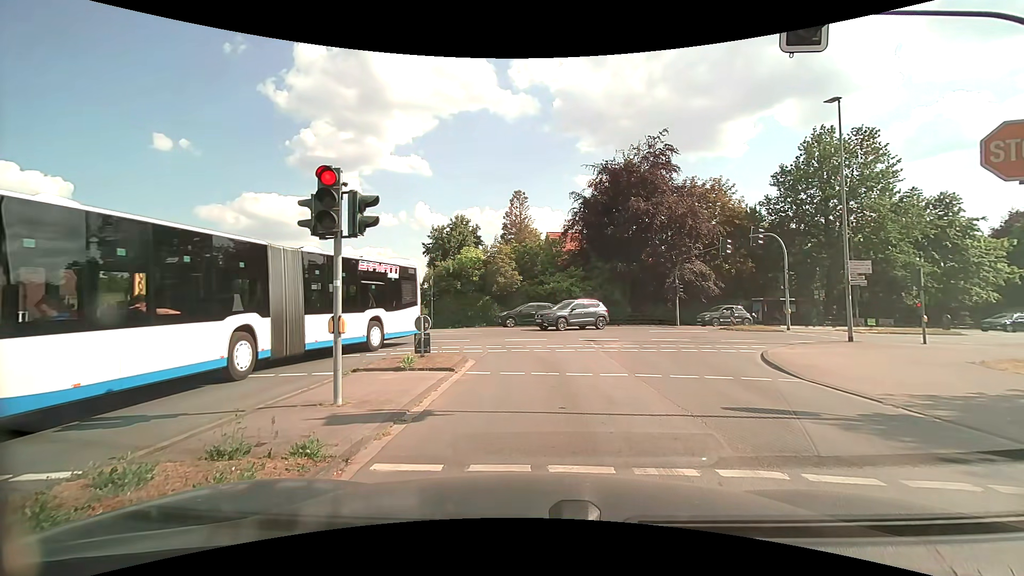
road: tertiary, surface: asphalt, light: Day
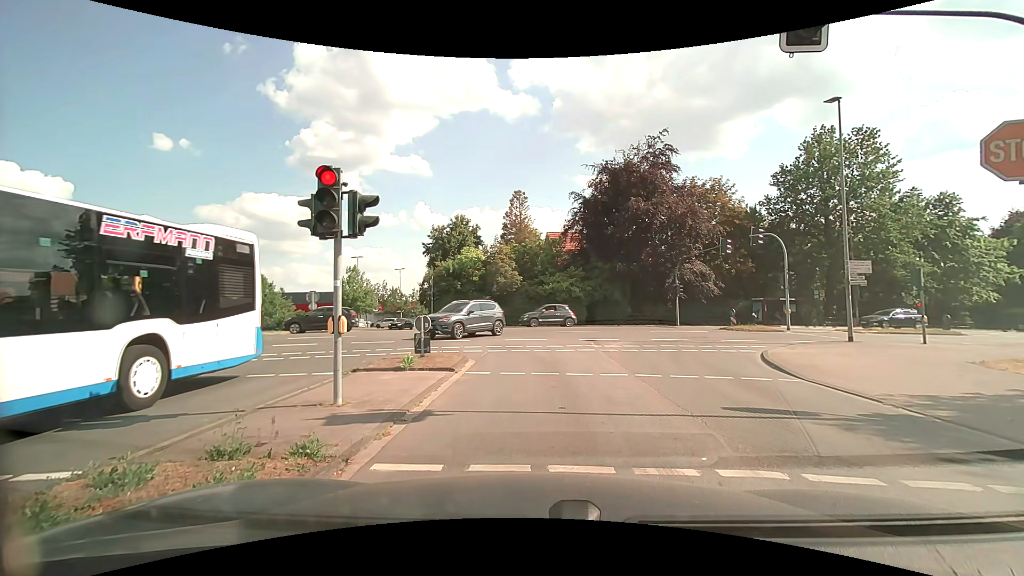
(0.0, 0.0) m; 0°
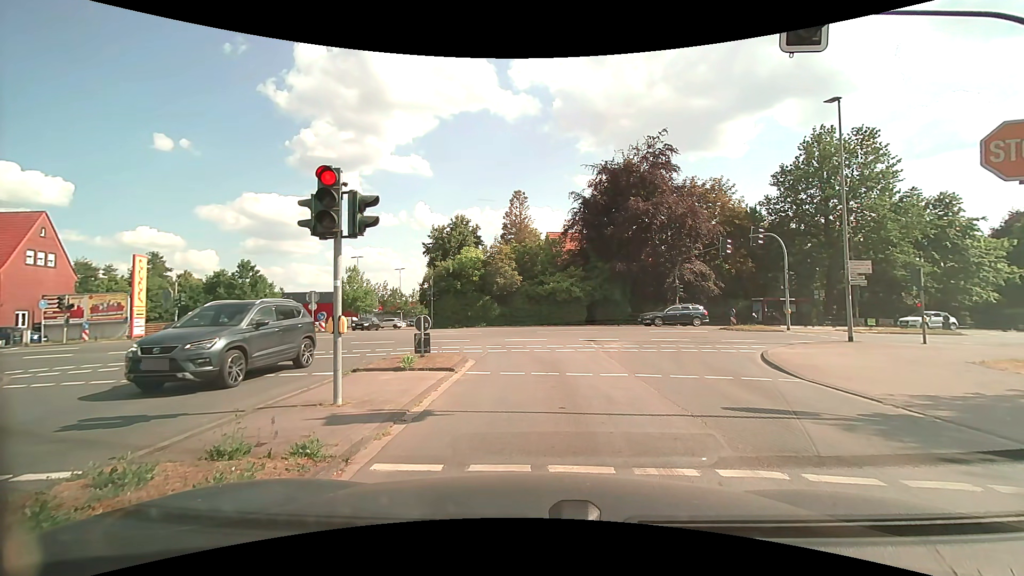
(0.0, 0.0) m; 0°
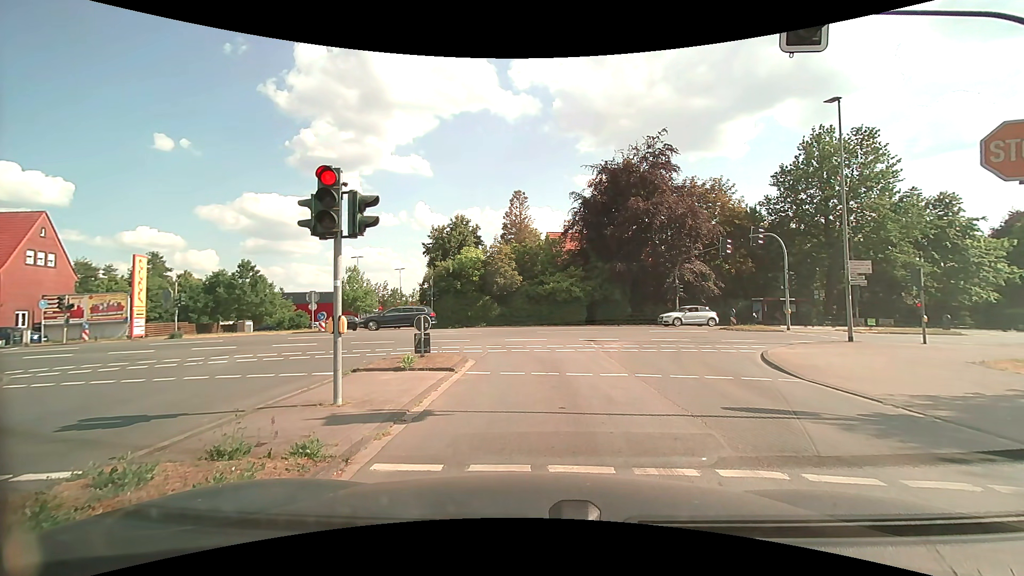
(0.0, 0.0) m; 0°
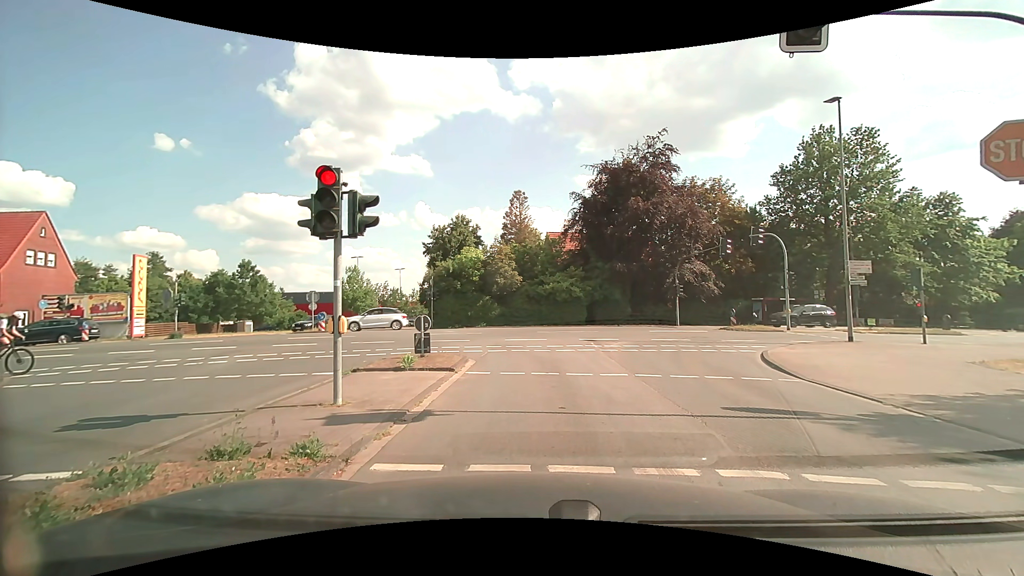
(0.0, 0.0) m; 0°
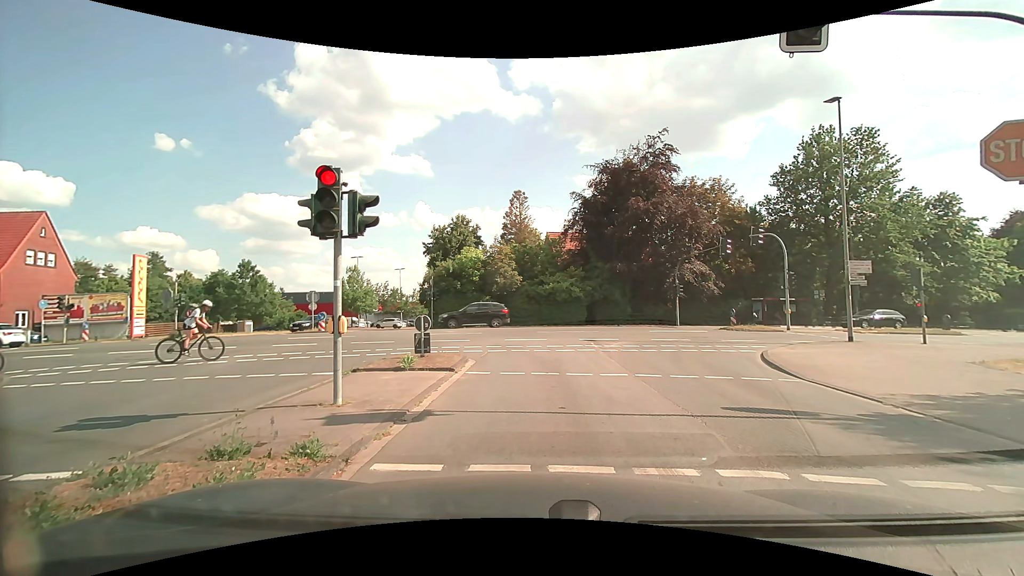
(0.0, 0.0) m; 0°
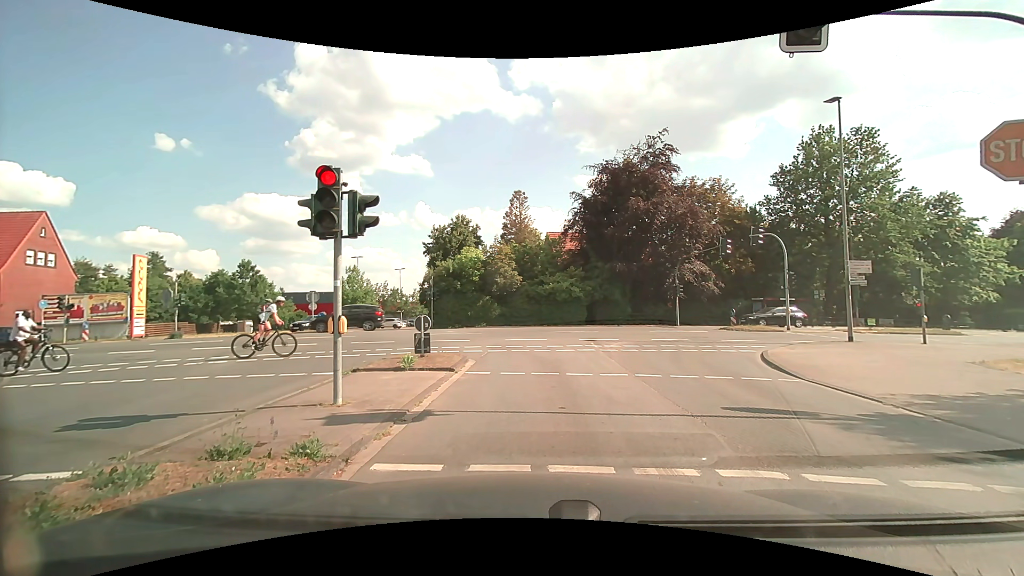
(0.0, 0.0) m; 0°
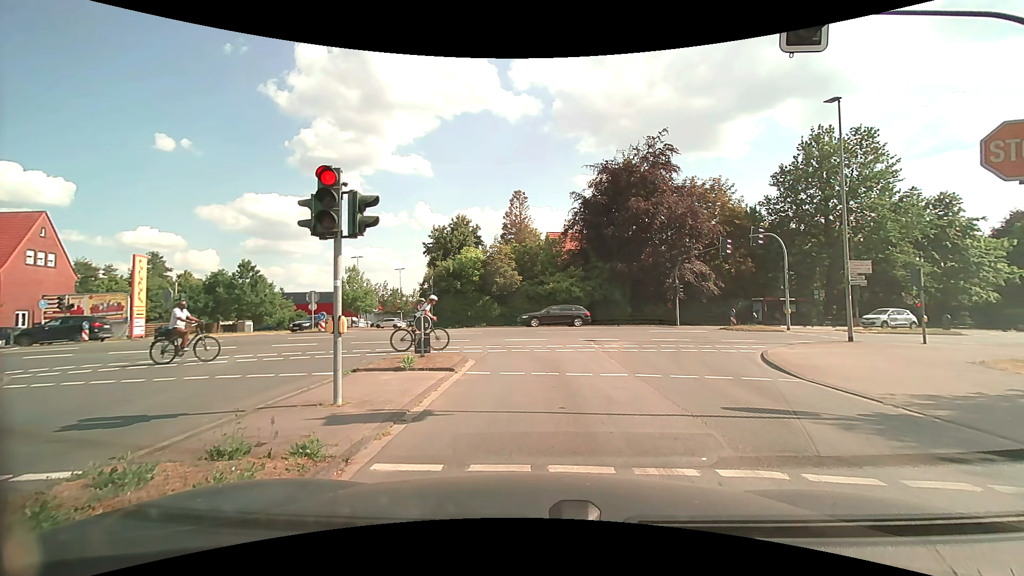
(0.0, 0.0) m; 0°
(0, +10) (-2, +20) (-8, +27) (-18, +30) (-28, +29) (-37, +26) (-47, +23) (-56, +19) (-66, +16) (-75, +13) m
